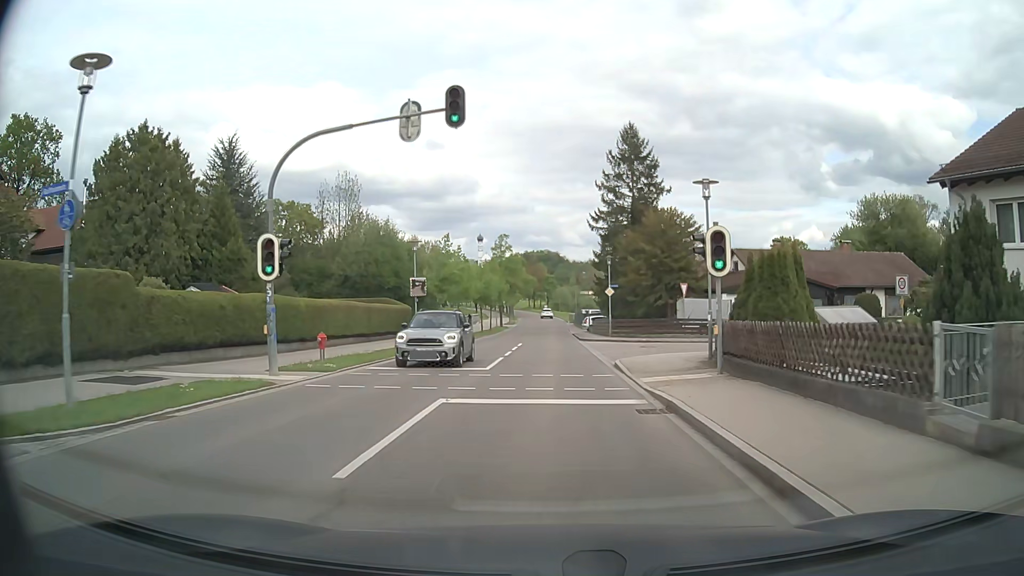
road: tertiary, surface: asphalt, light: Day
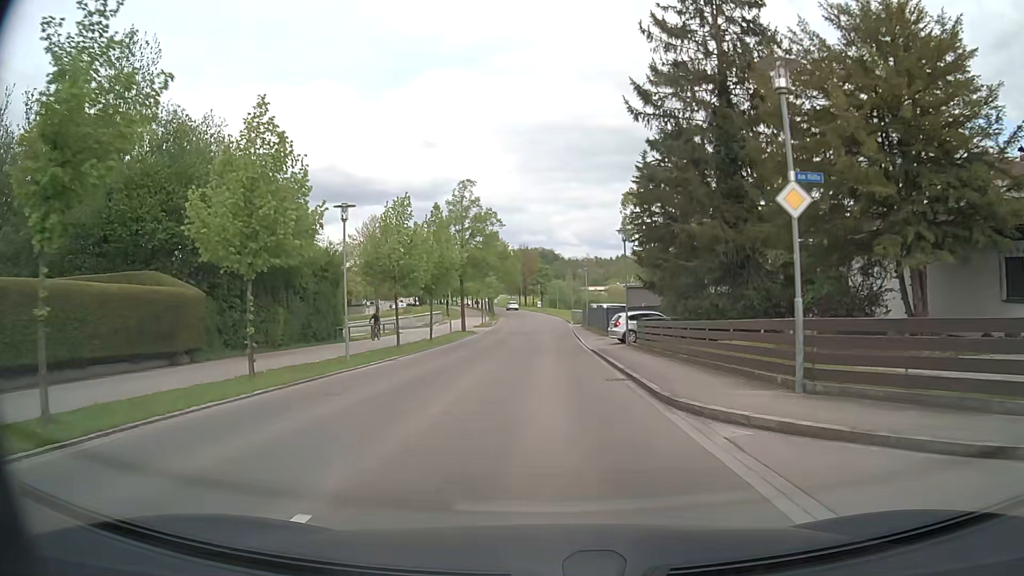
(+0.2, +32.8) m; +1°
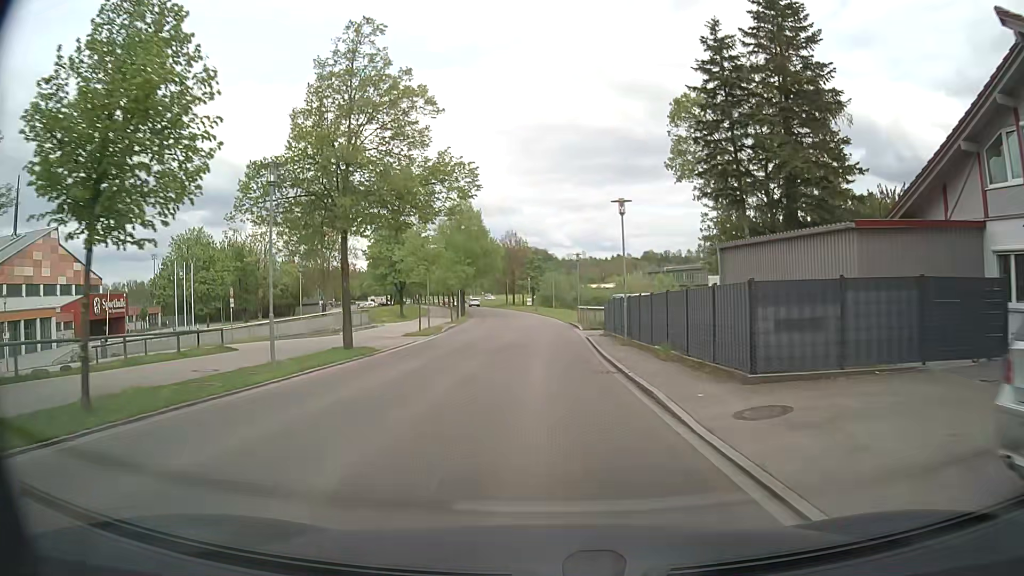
(0.0, +28.5) m; +1°
(0, +10) (0, +20) (0, +30) (-1, +40) (-1, +50) (-1, +60) (-2, +70) (-3, +80) (-5, +90) (-6, +100) m
